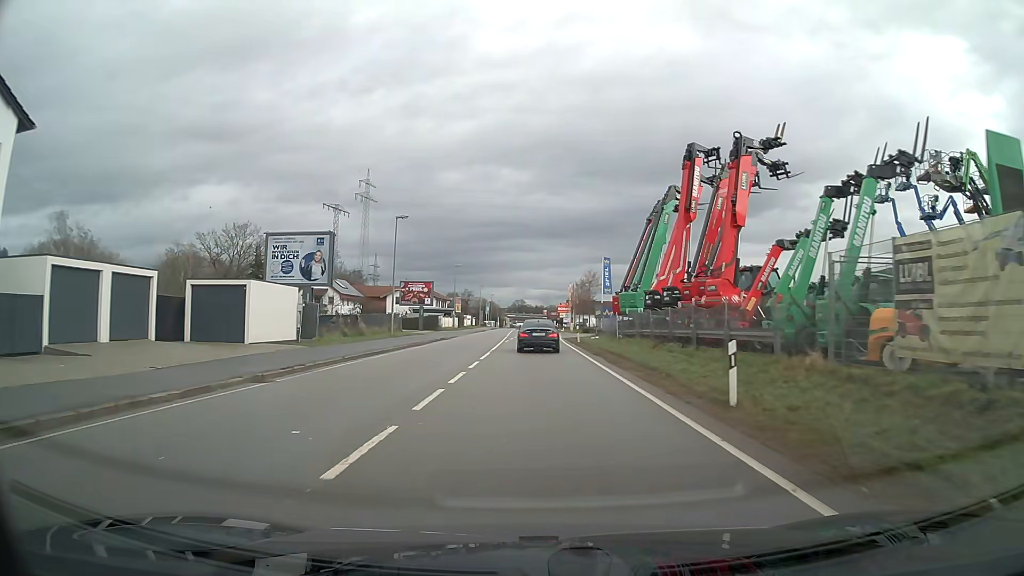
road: primary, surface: asphalt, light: Day
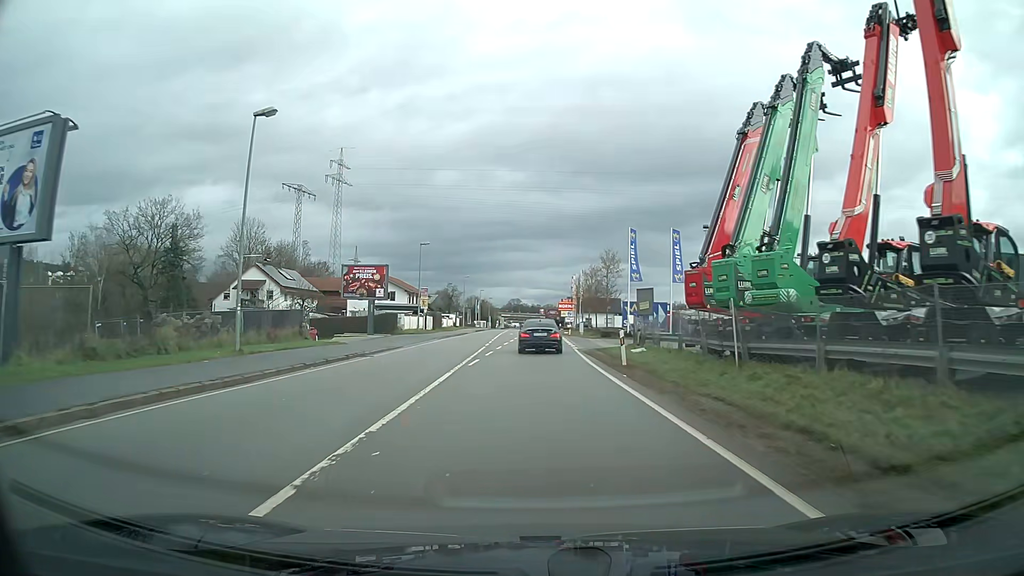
(+0.1, +23.1) m; 0°
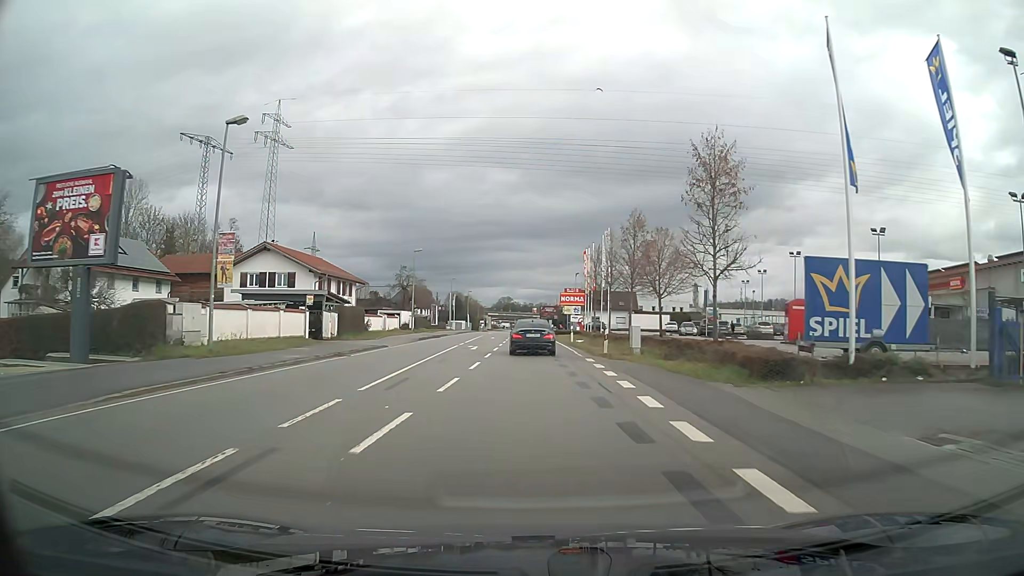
(+0.2, +37.5) m; +1°
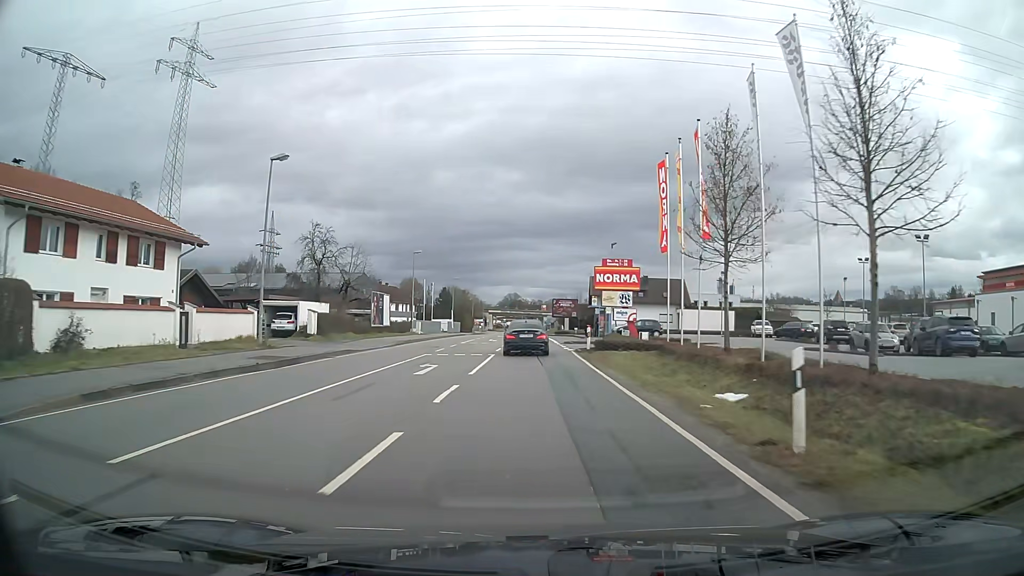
(-0.2, +37.6) m; -1°
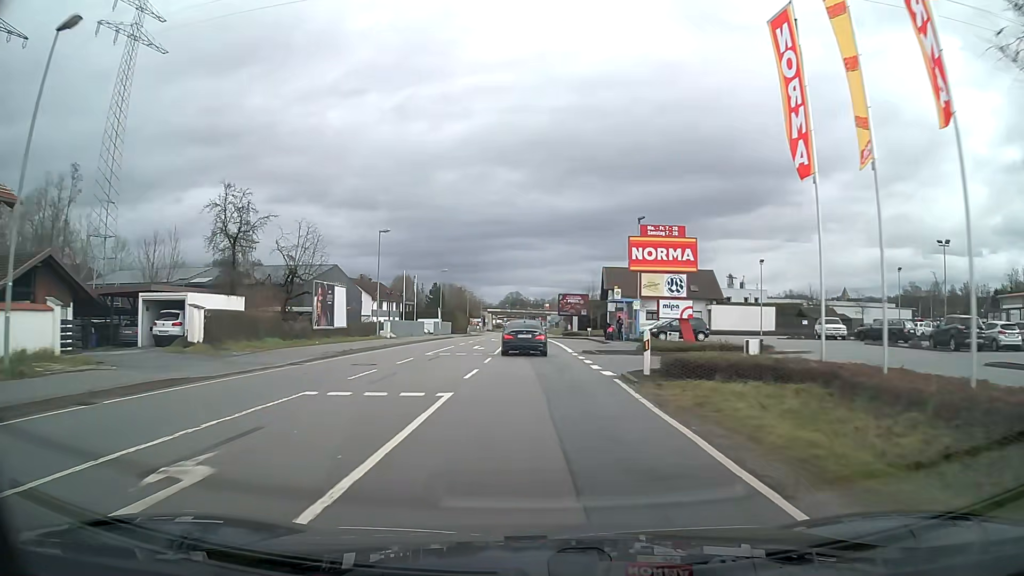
(-0.1, +15.2) m; 0°
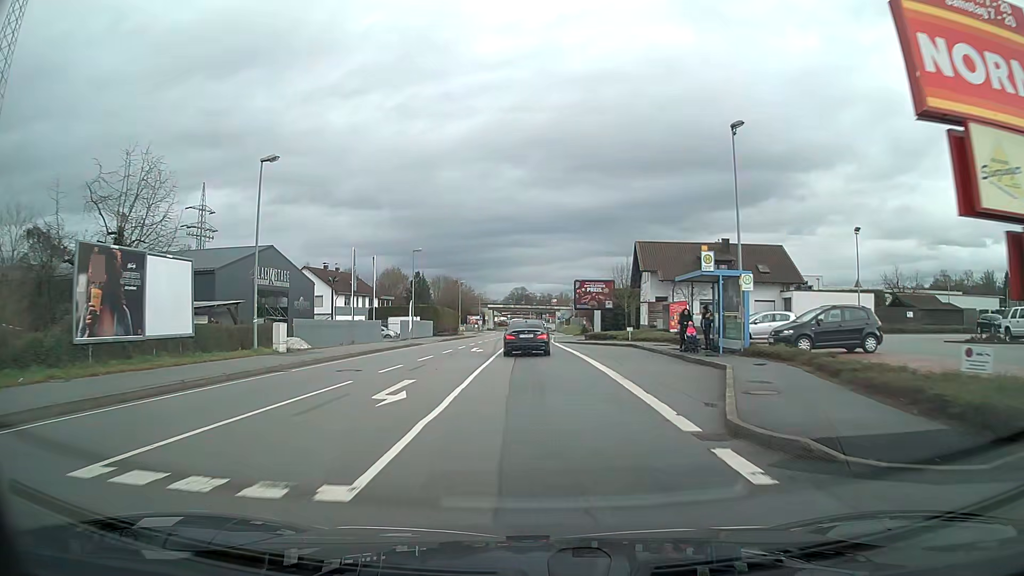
(0.0, +22.8) m; 0°
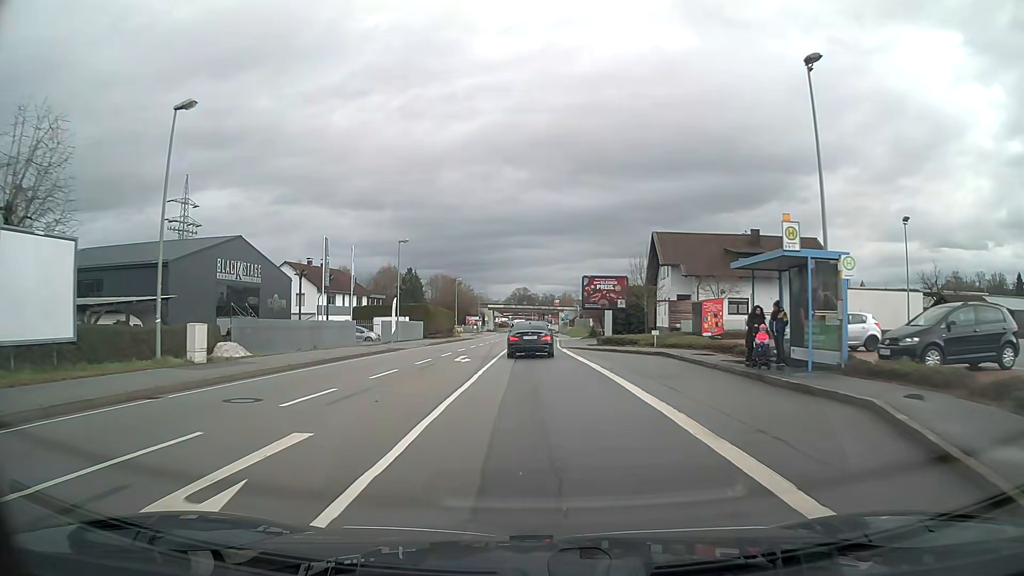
(0.0, +7.6) m; 0°
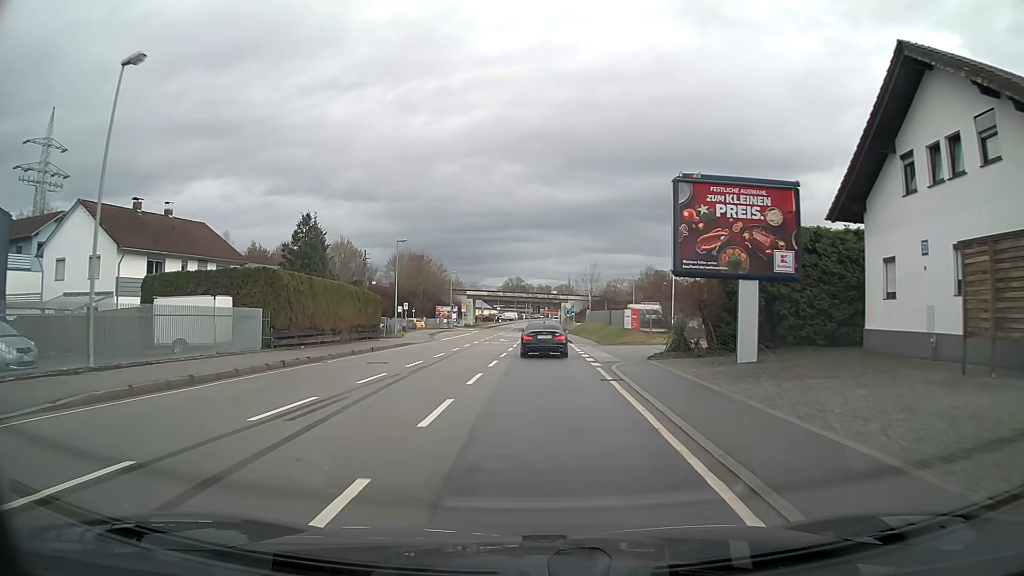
(+0.2, +38.3) m; +1°
